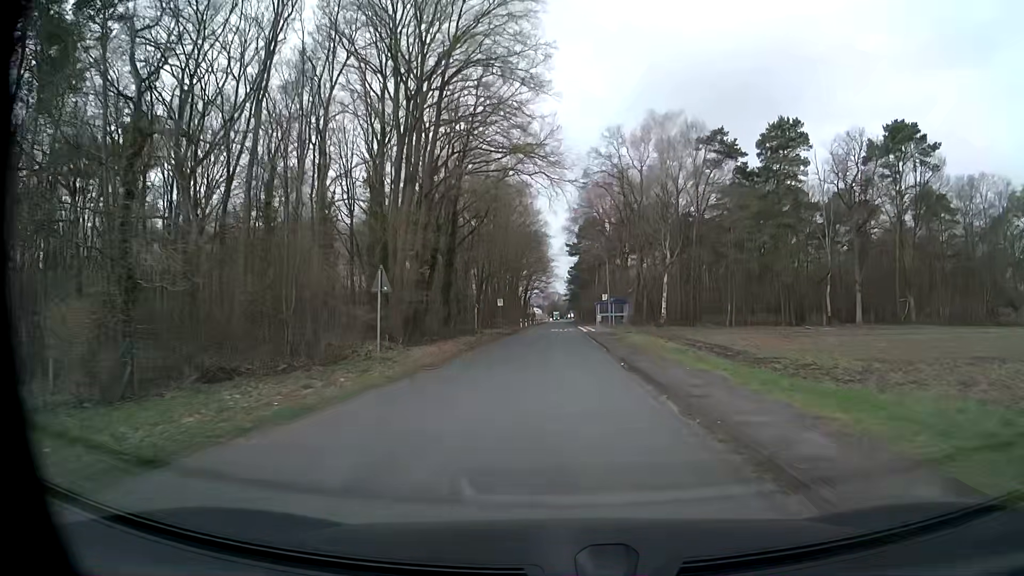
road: unclassified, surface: paved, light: Day
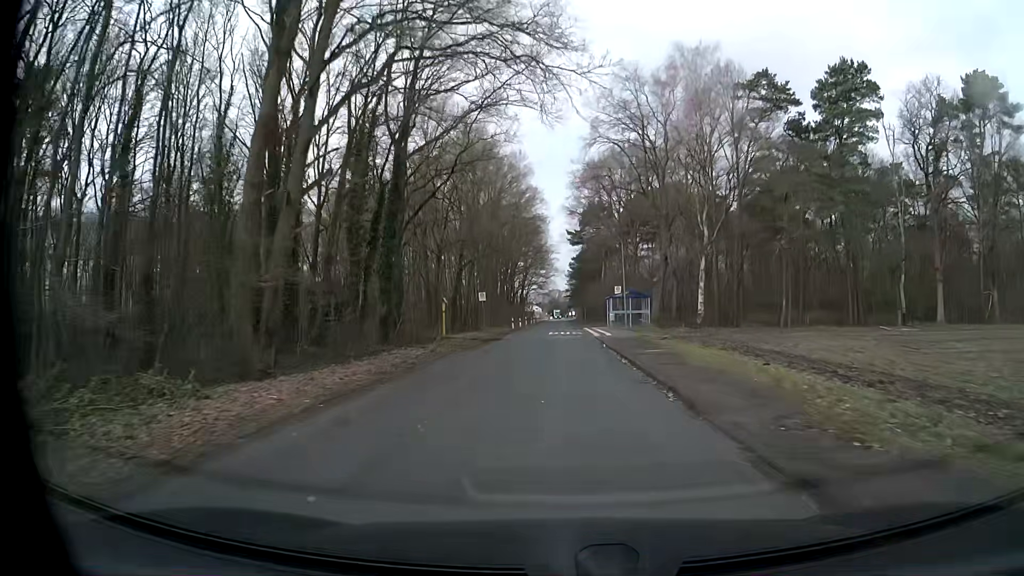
(+0.2, +15.8) m; +1°
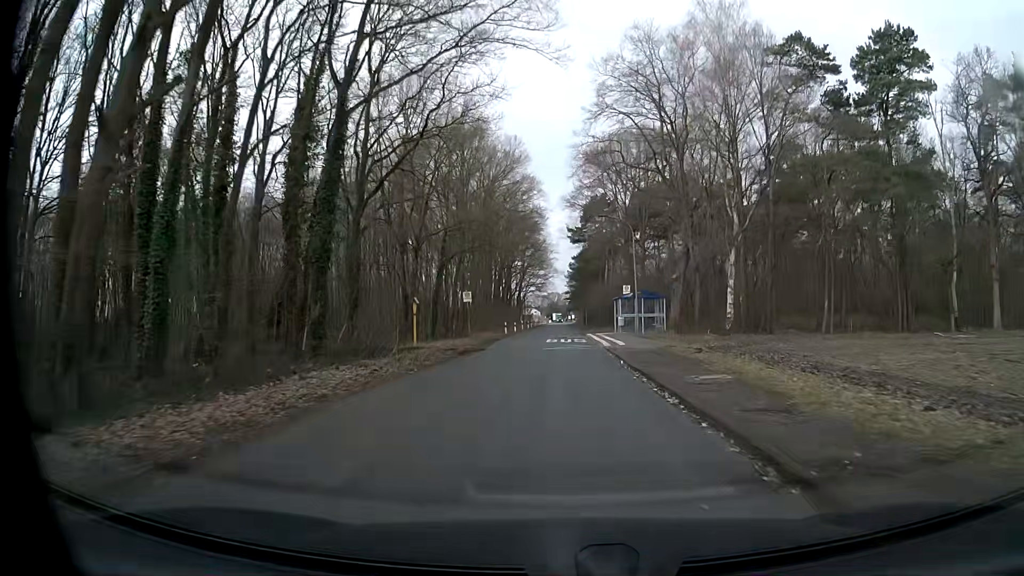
(-0.1, +8.0) m; 0°
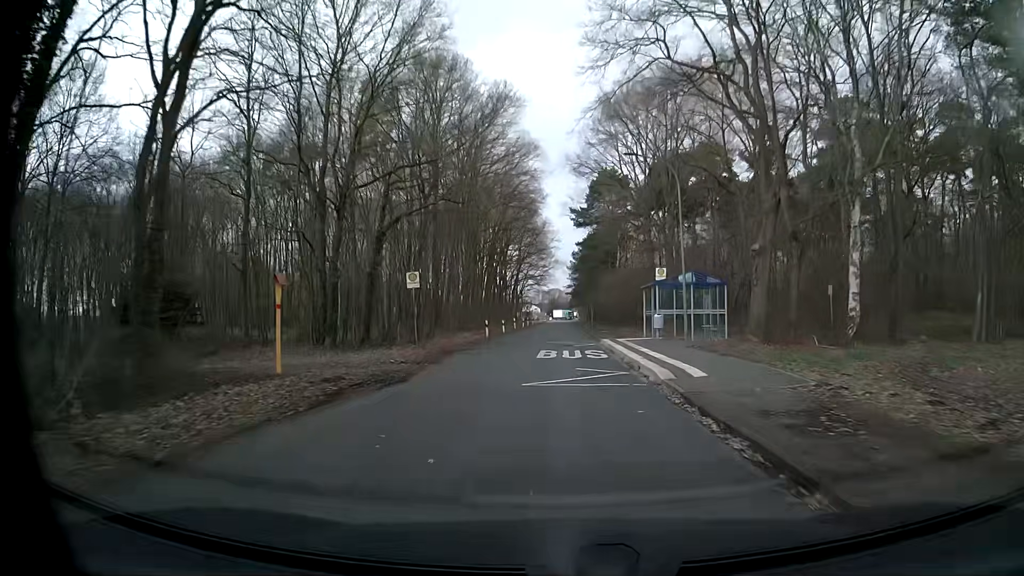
(0.0, +16.2) m; -1°
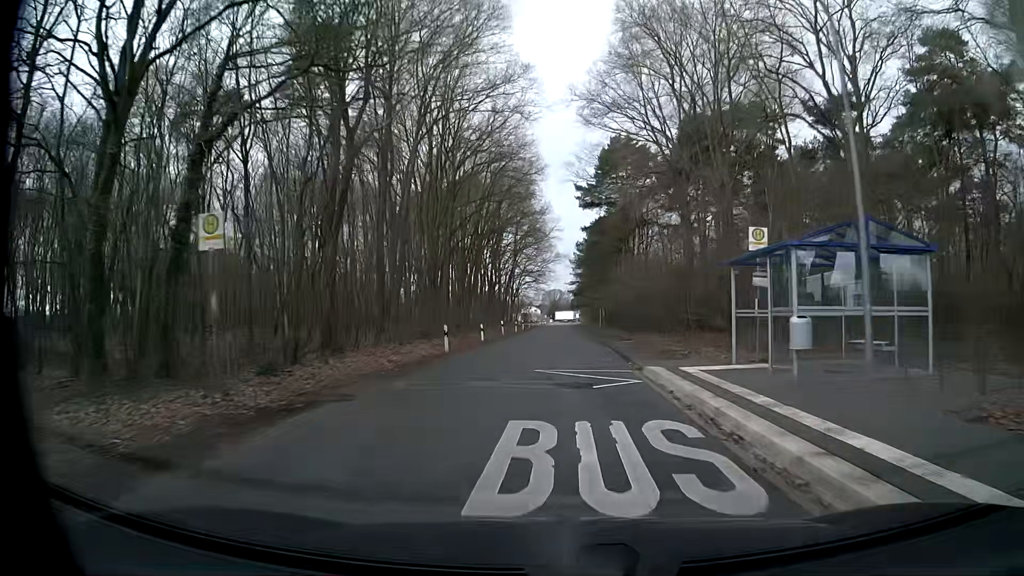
(+0.1, +16.2) m; -1°
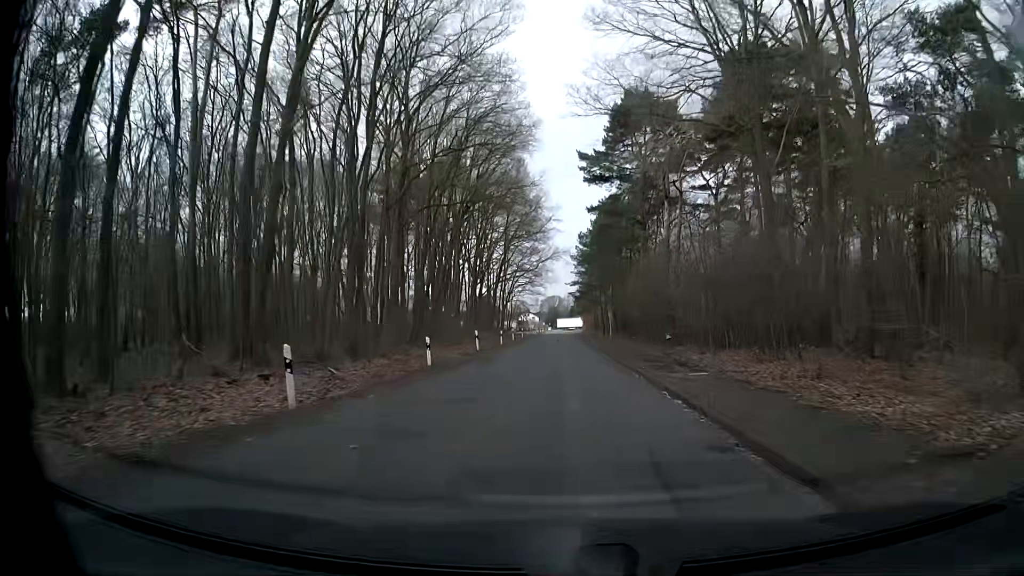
(+0.2, +16.2) m; 0°
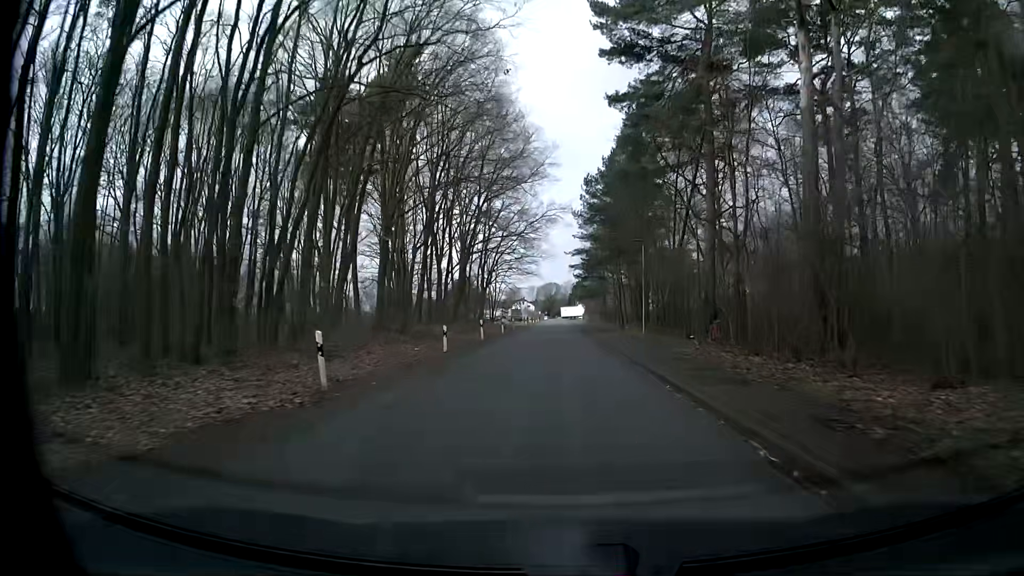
(+0.4, +24.5) m; +1°
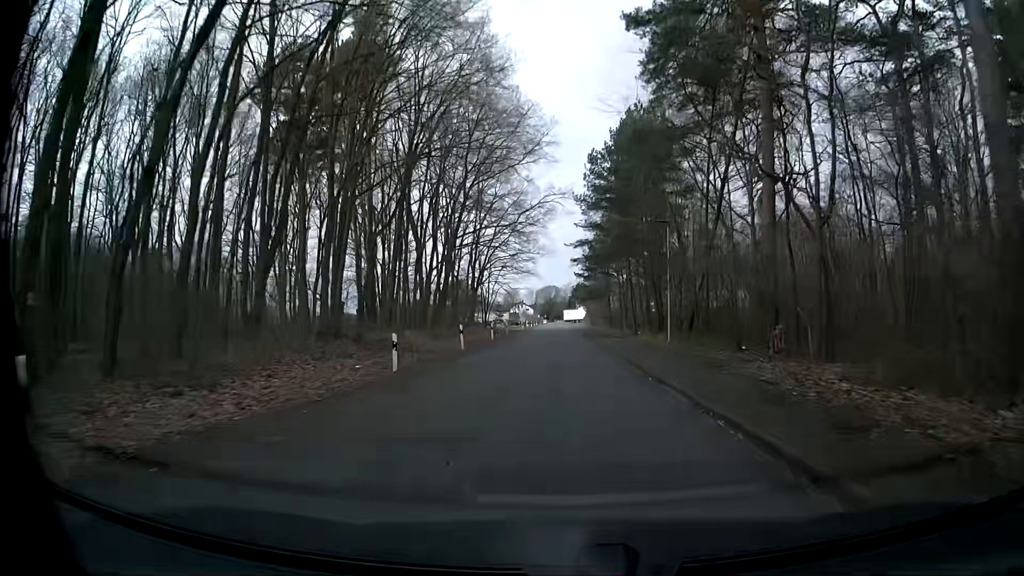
(-0.1, +8.3) m; 0°
(0, +10) (0, +20) (0, +30) (0, +40) (0, +50) (0, +60) (0, +70) (0, +80) (0, +90) (0, +100) m
